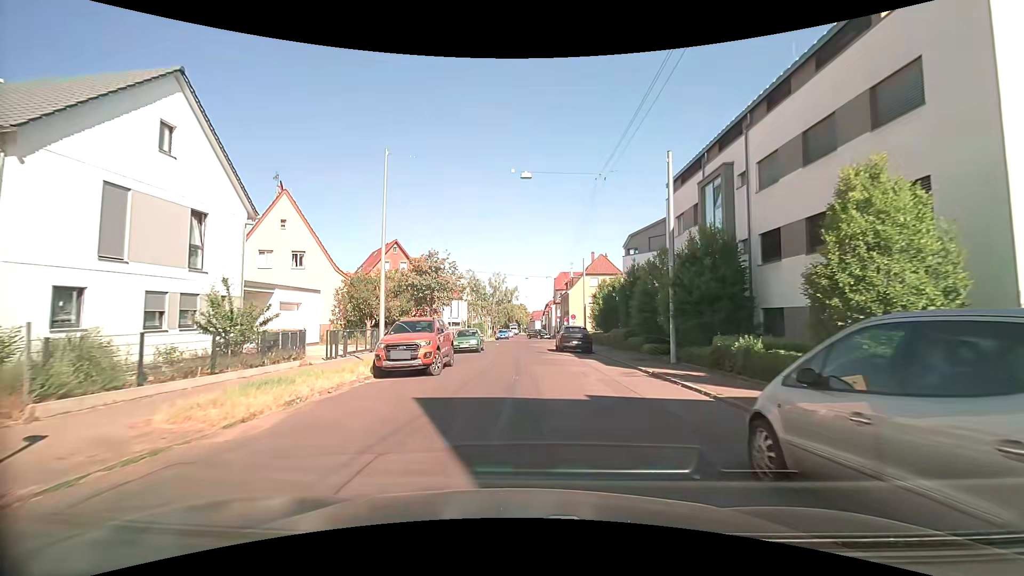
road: residential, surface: asphalt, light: Day
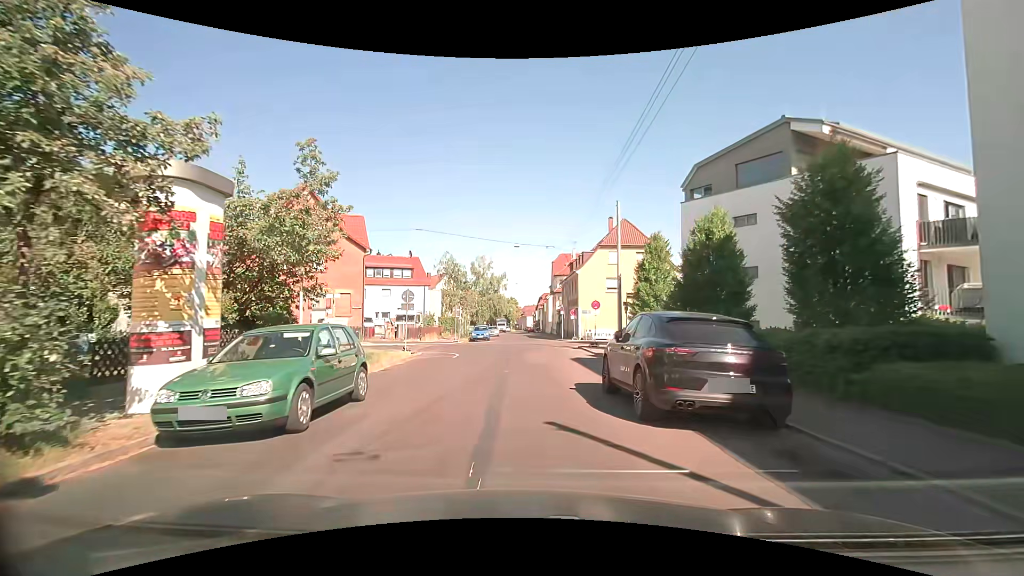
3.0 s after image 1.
(+0.2, +22.4) m; +2°
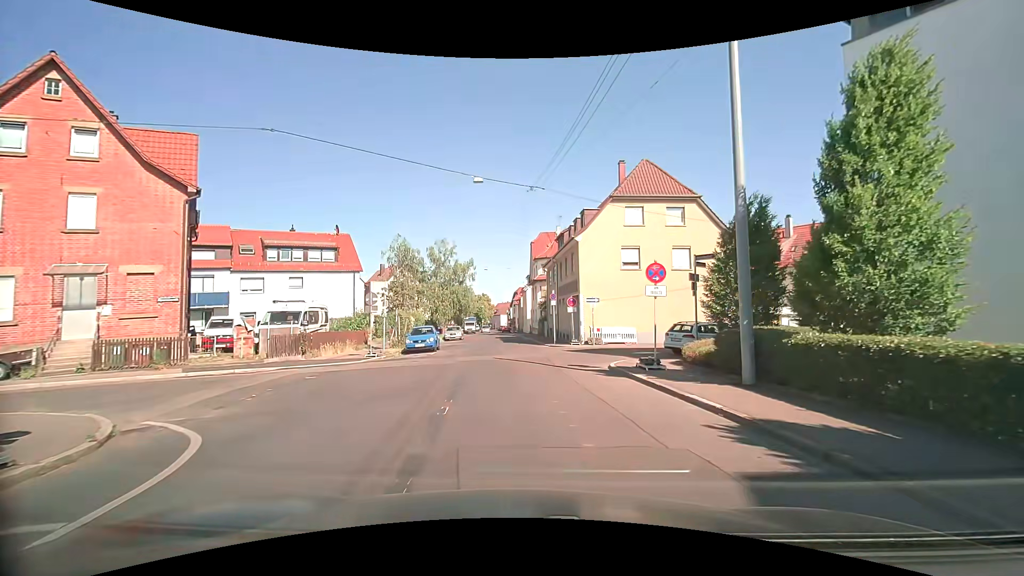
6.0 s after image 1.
(-0.3, +18.3) m; +2°
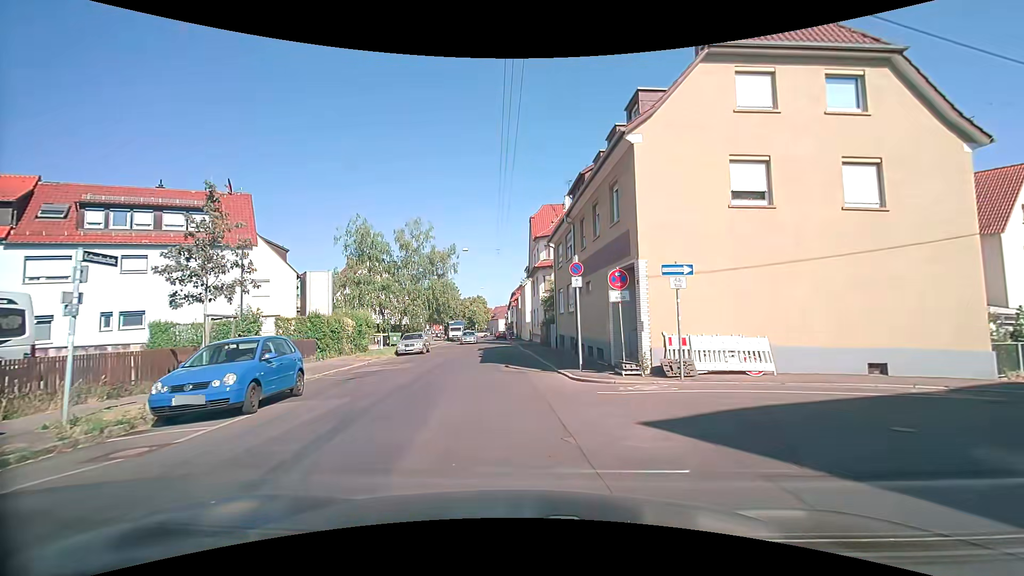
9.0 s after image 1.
(+0.3, +17.5) m; -1°
